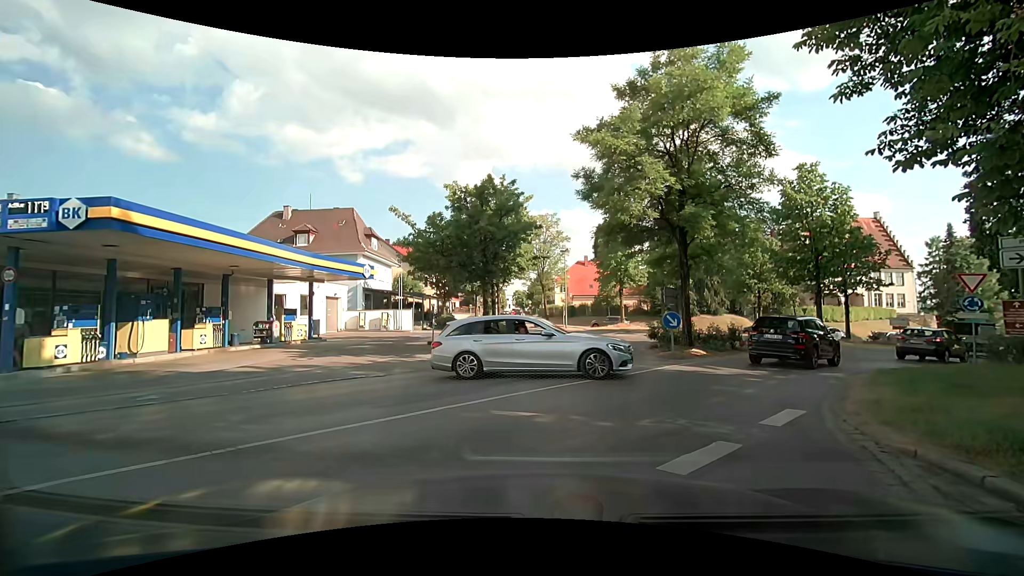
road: secondary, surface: asphalt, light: Day
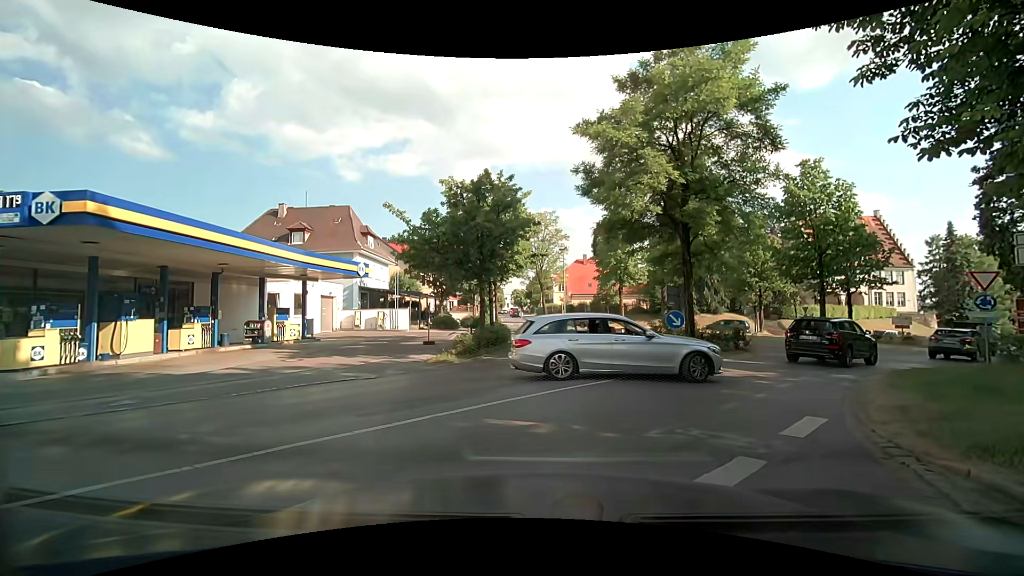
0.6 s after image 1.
(0.0, +0.6) m; 0°
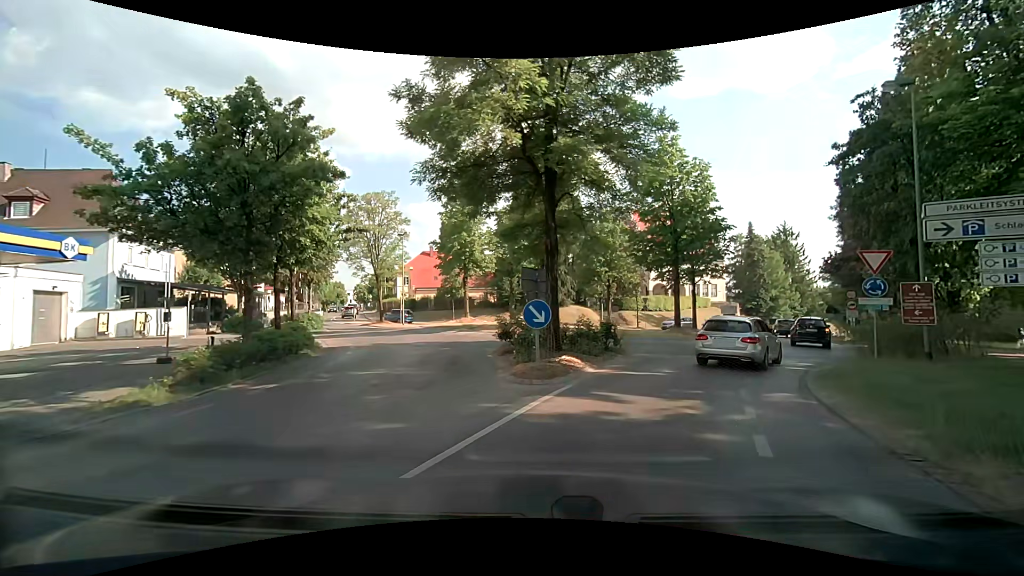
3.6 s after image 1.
(+0.8, +6.7) m; +17°
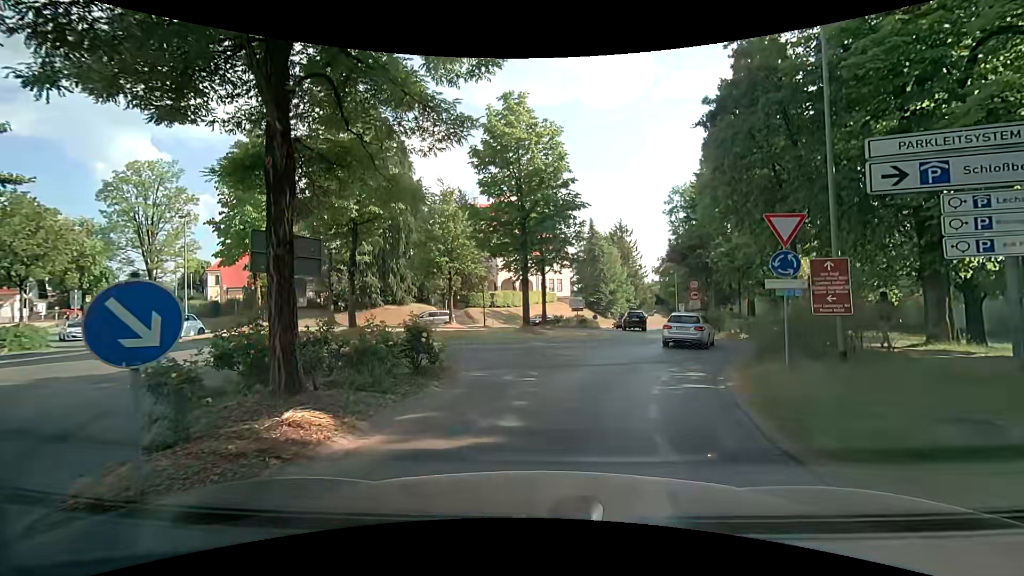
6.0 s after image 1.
(+1.1, +6.5) m; +17°
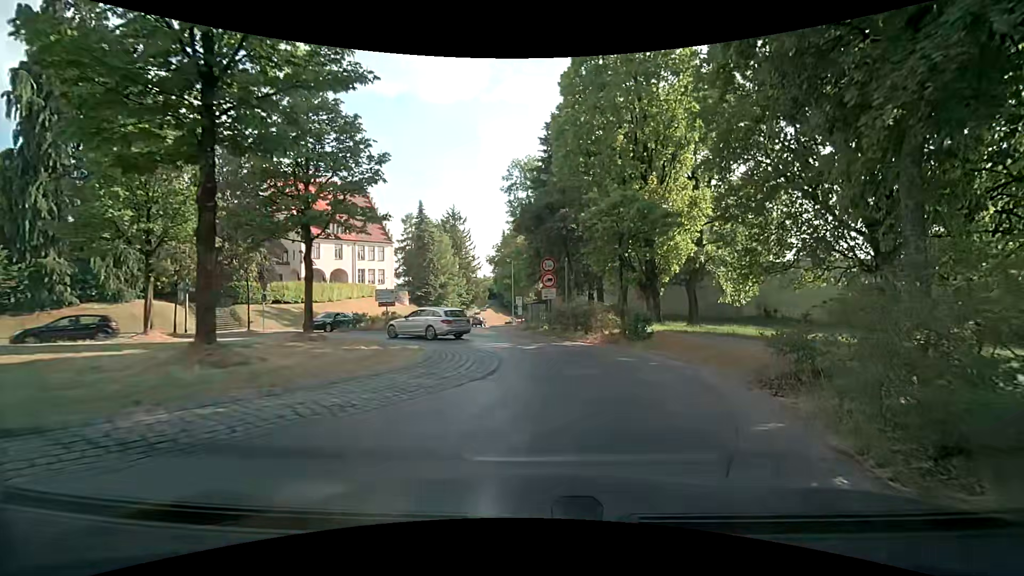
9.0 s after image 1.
(+1.9, +13.2) m; +17°
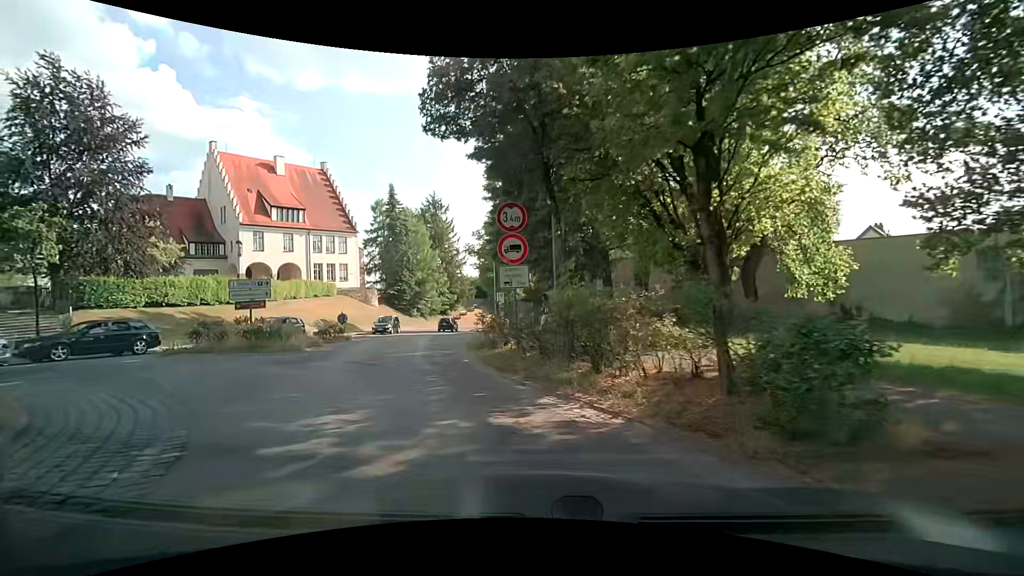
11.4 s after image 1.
(+1.4, +13.1) m; +1°
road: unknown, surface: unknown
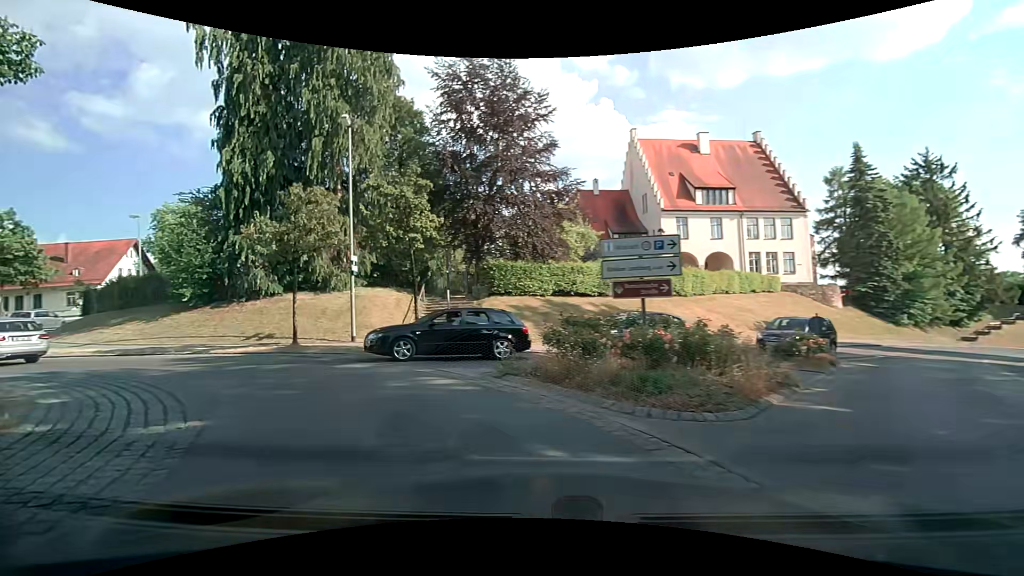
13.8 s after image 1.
(-3.6, +11.0) m; -44°
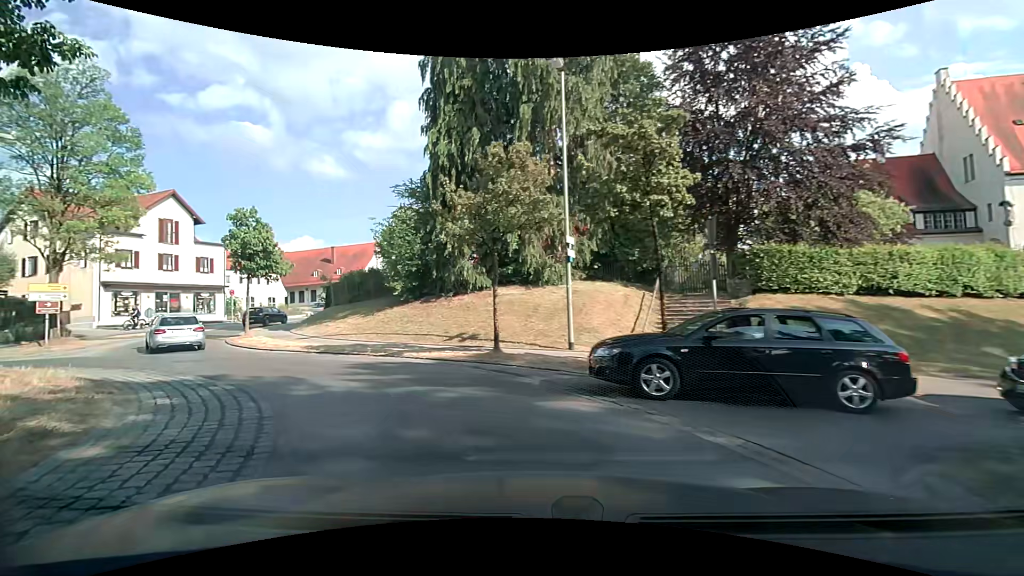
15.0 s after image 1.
(-1.2, +5.5) m; -24°
(-3, +9) (-10, +17) (-17, +24) (-20, +33) (-20, +43) (-18, +53) (-16, +63) (-13, +72) (-11, +82) (-9, +92) m
